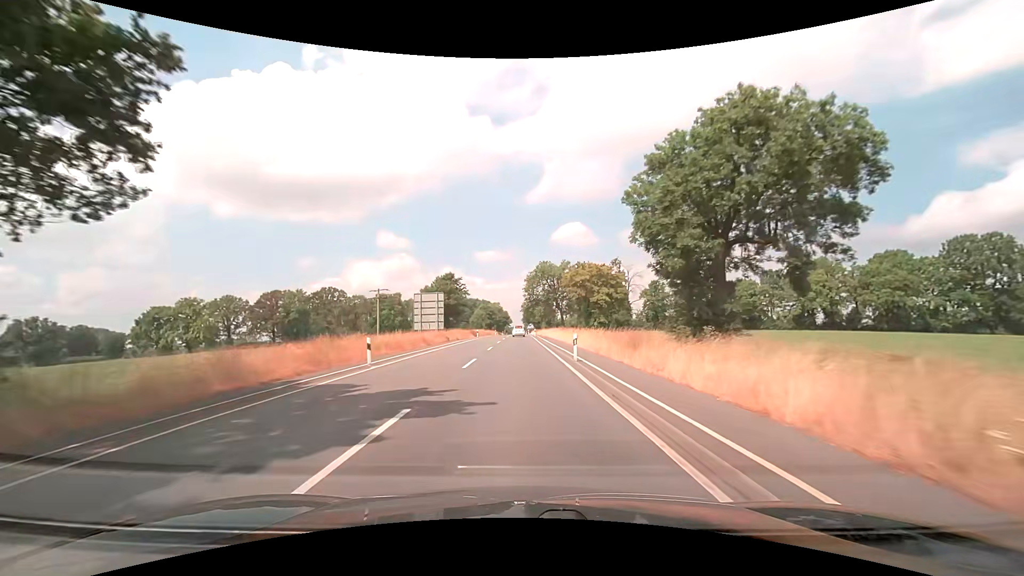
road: secondary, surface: asphalt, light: Day
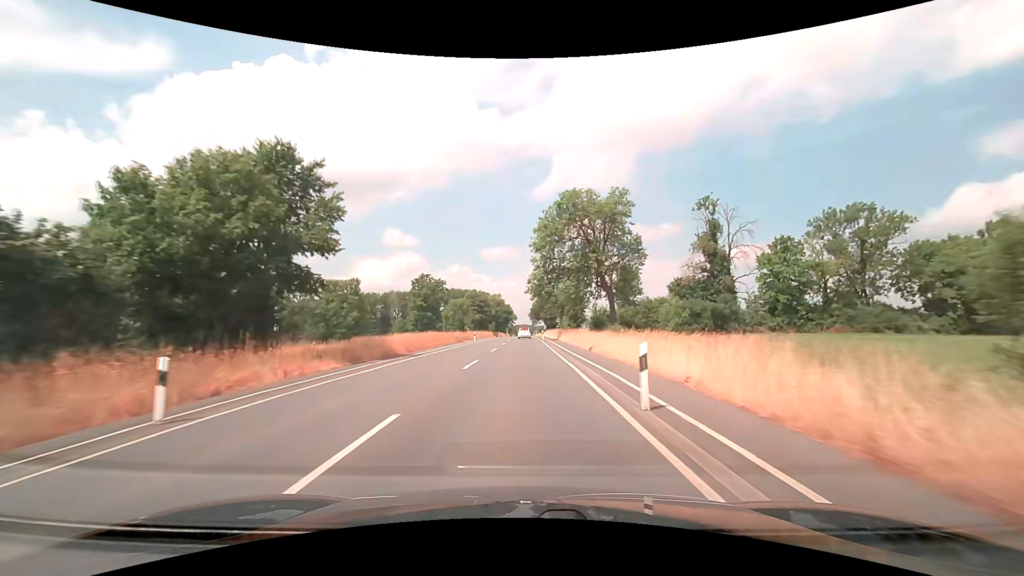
(-0.1, +61.2) m; -1°
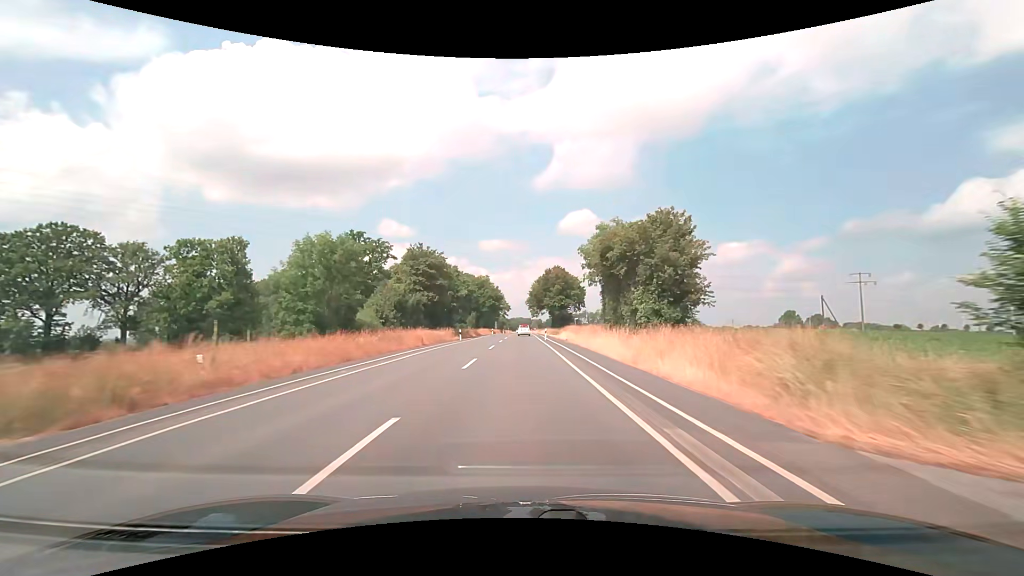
(+0.3, +61.0) m; 0°
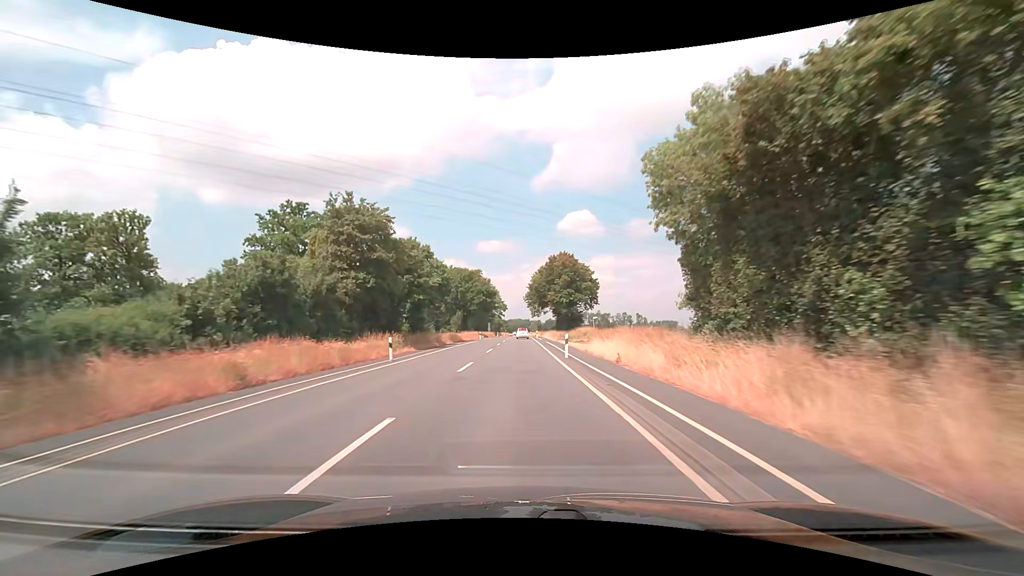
(0.0, +24.1) m; 0°
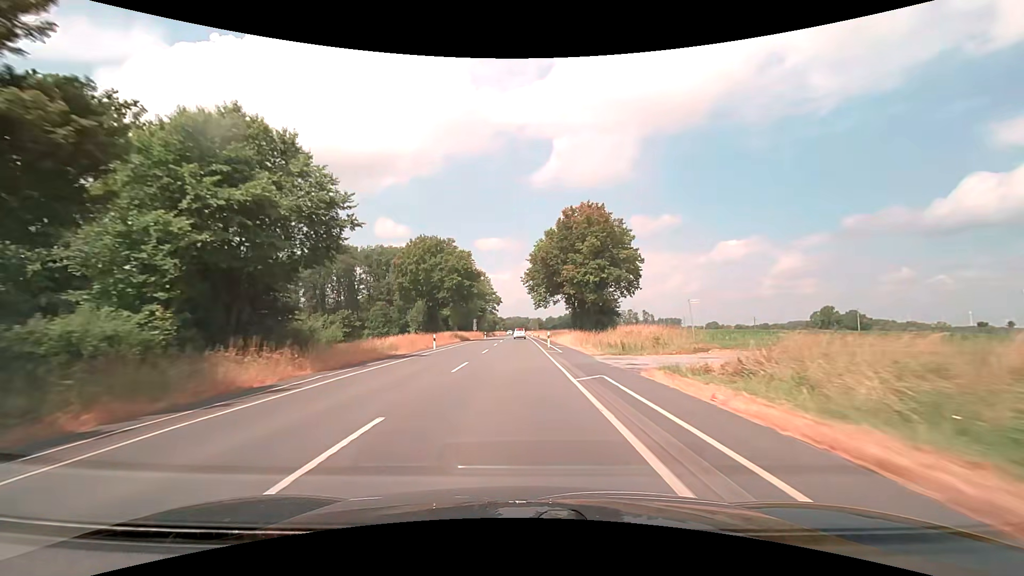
(0.0, +35.9) m; 0°
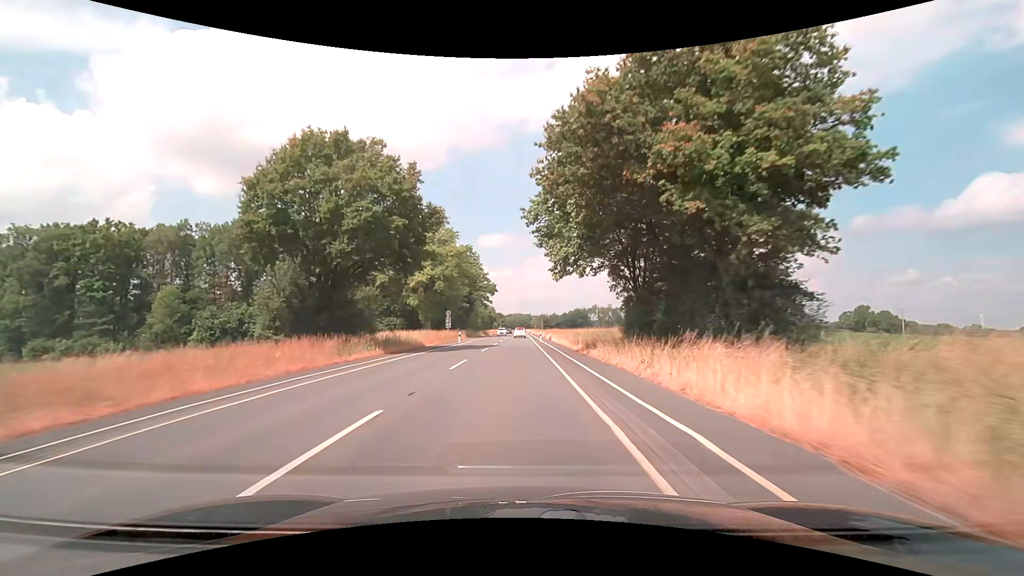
(-0.1, +36.0) m; 0°
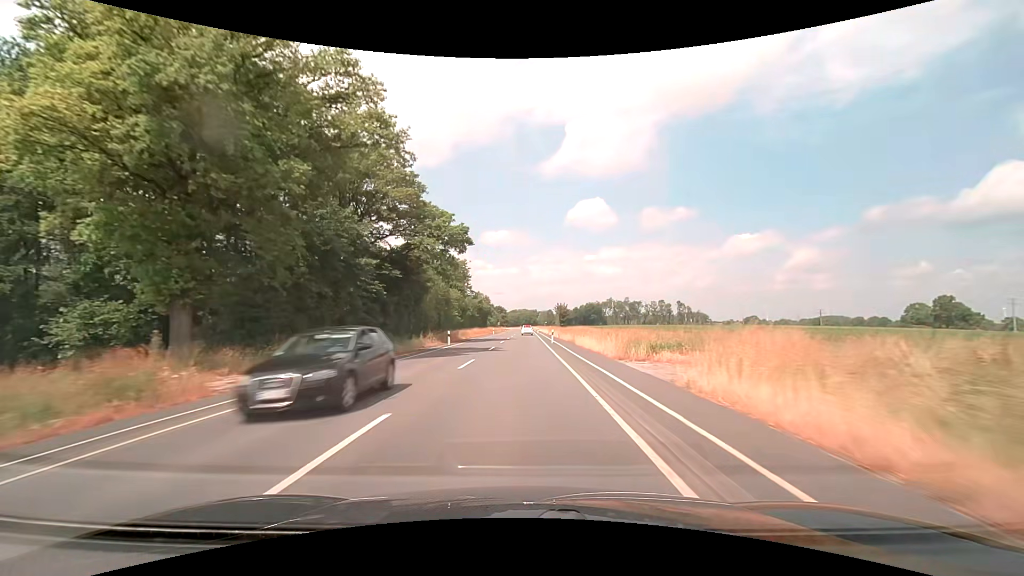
(-0.3, +60.7) m; -1°
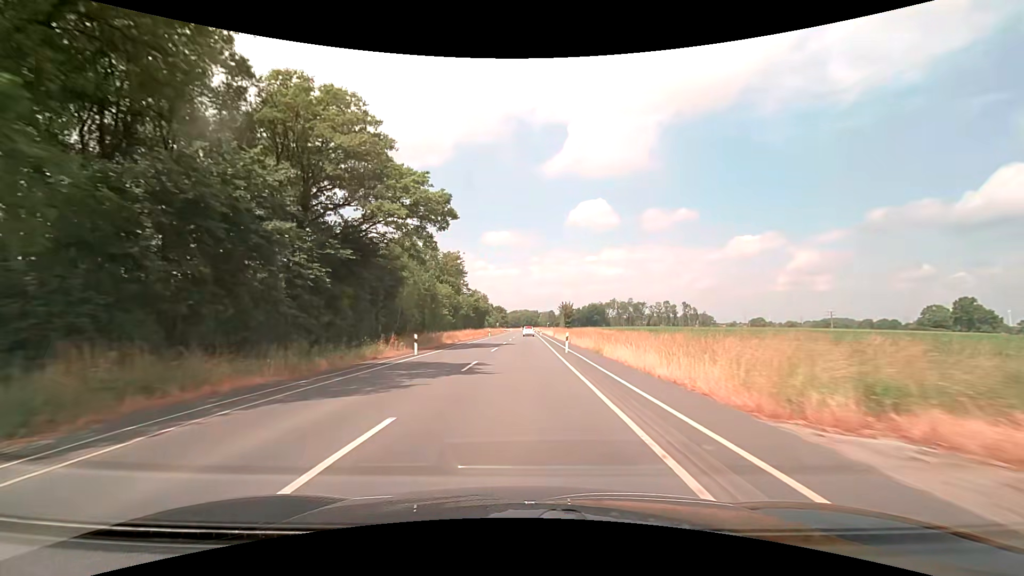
(0.0, +12.3) m; 0°
(0, +10) (0, +20) (0, +30) (0, +40) (0, +50) (0, +60) (0, +70) (0, +80) (0, +90) (0, +100) m
